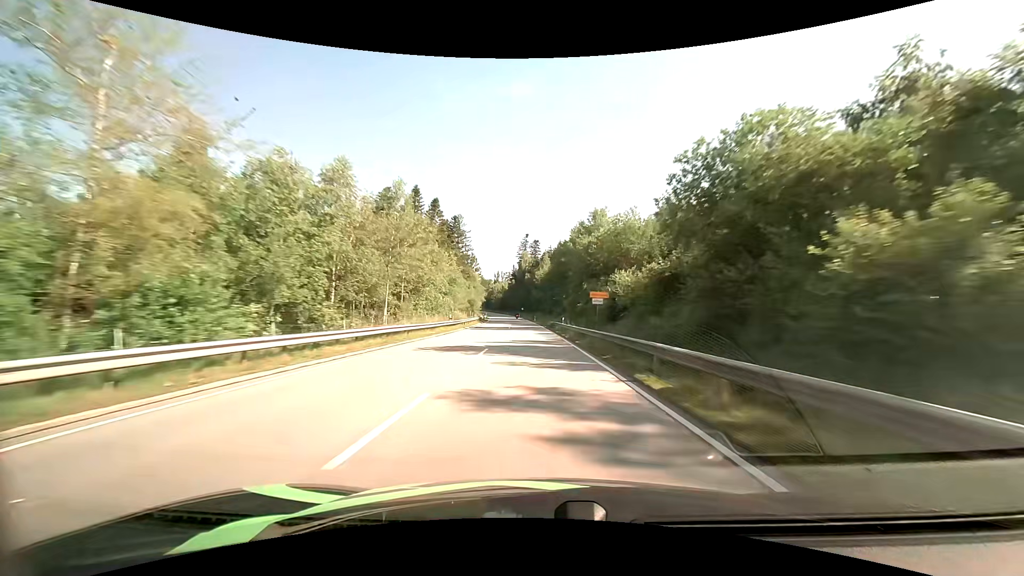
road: primary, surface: asphalt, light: Day
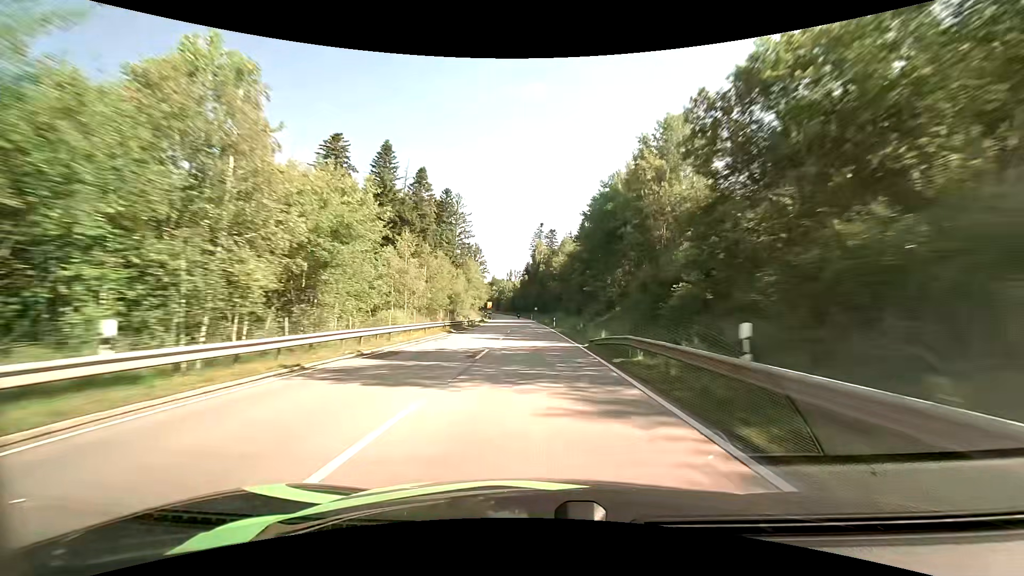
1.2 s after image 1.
(-0.6, +36.8) m; -2°
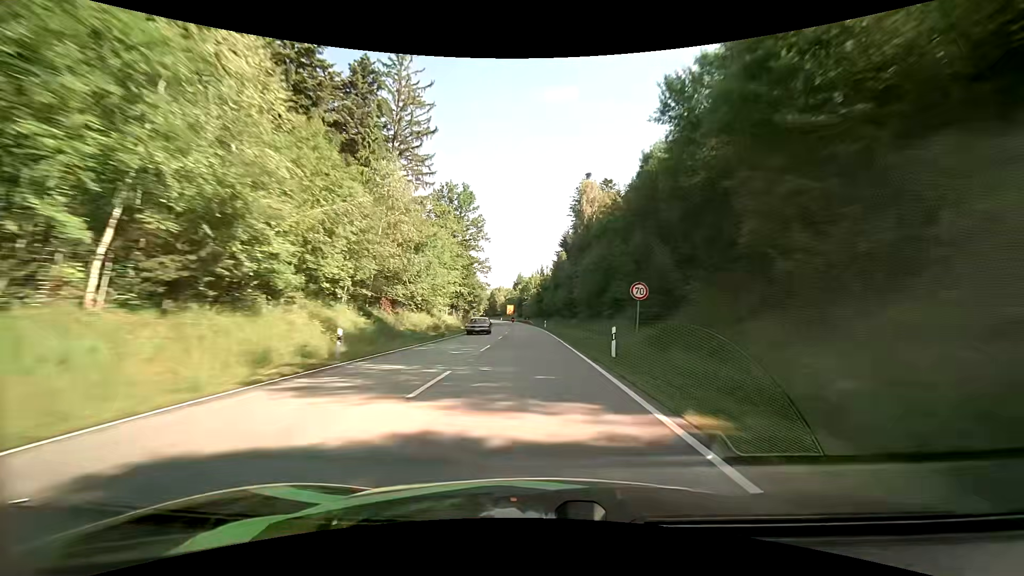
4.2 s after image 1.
(-2.9, +90.4) m; -4°
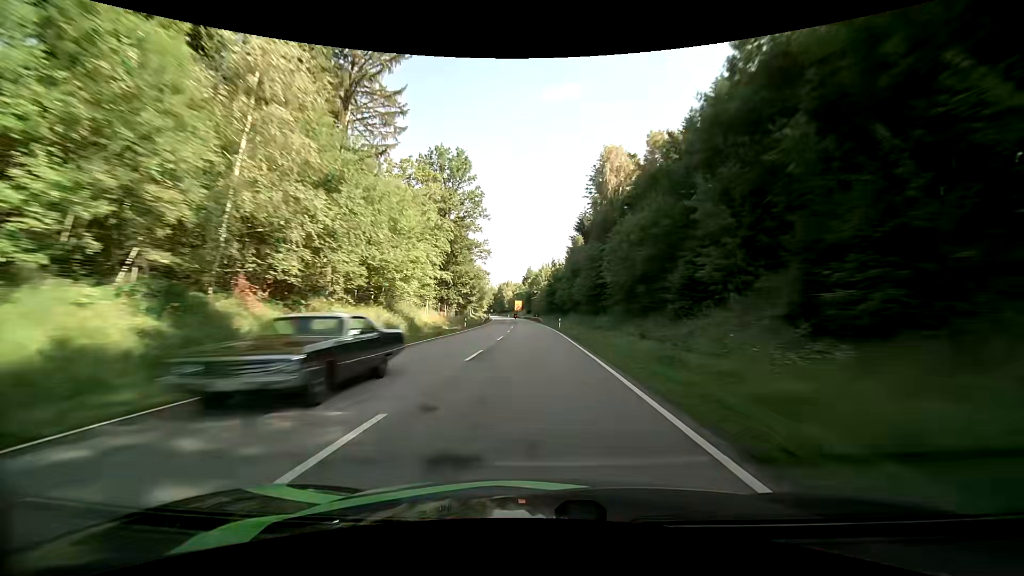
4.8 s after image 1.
(-0.2, +17.7) m; -1°
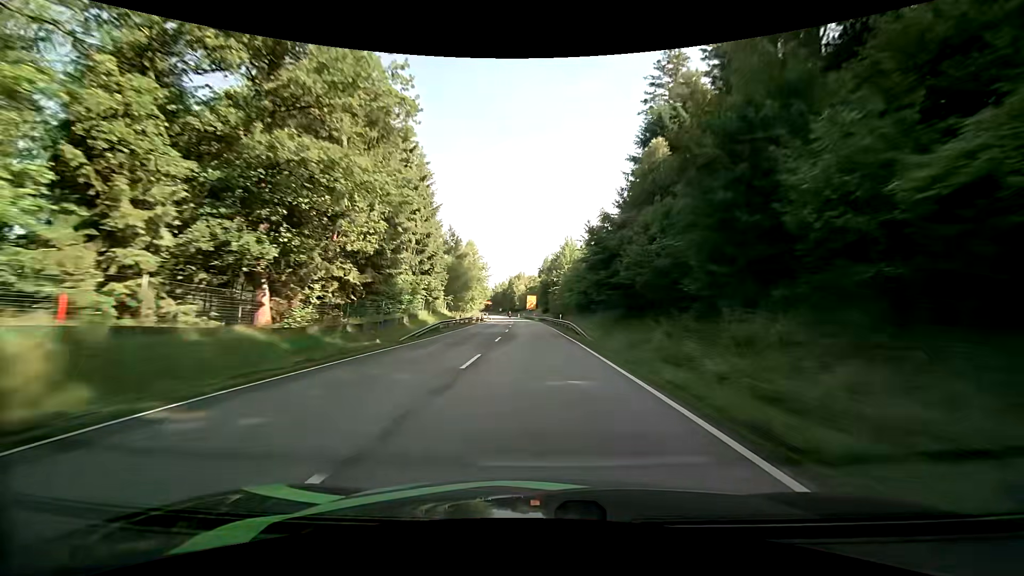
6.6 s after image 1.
(-0.8, +49.6) m; -2°
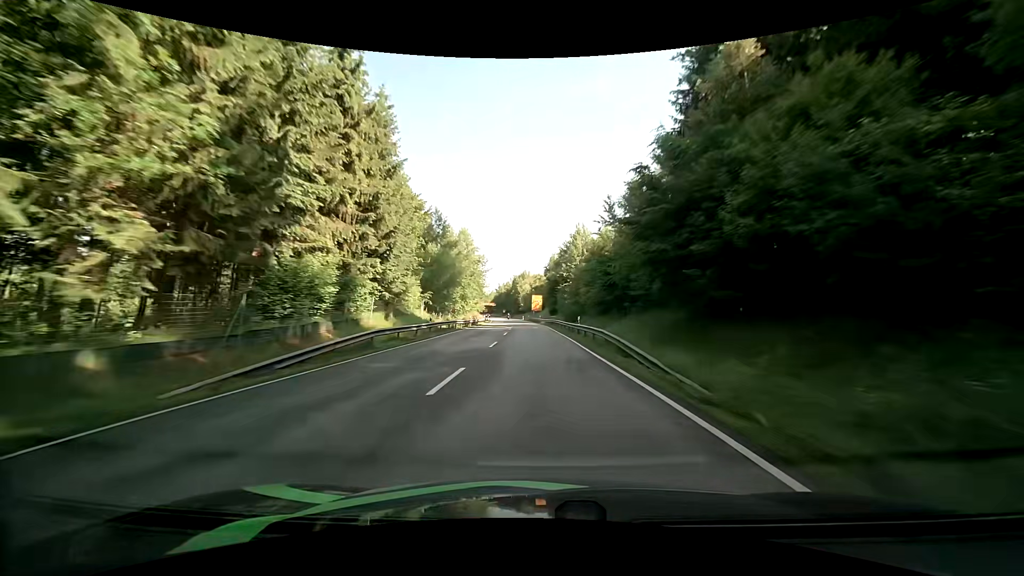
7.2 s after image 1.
(-0.1, +15.4) m; 0°
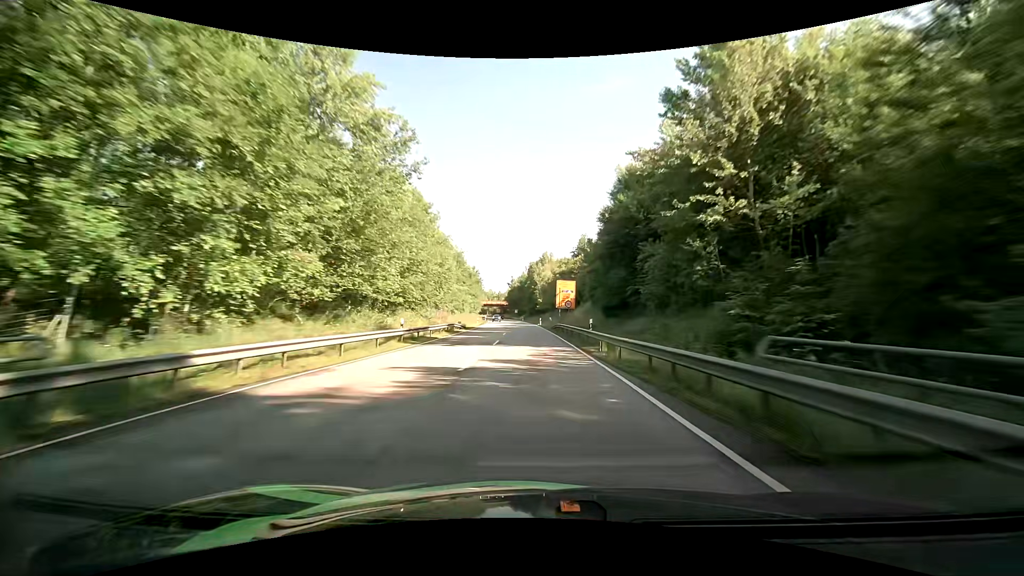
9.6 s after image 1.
(-1.5, +59.5) m; -2°
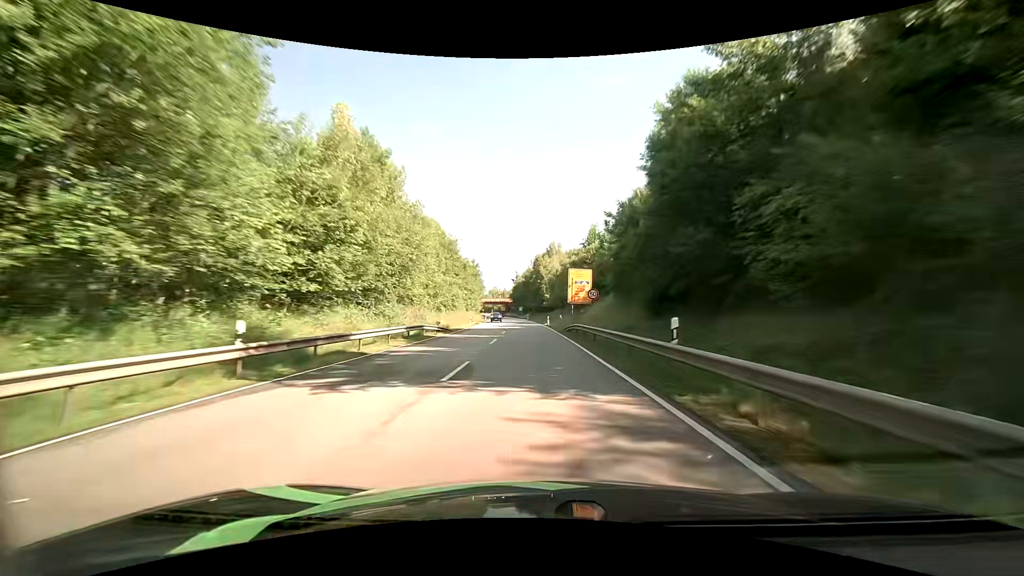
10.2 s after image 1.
(-0.2, +14.2) m; -1°
(0, +10) (0, +20) (0, +30) (-1, +40) (-1, +50) (-2, +60) (-2, +70) (-3, +80) (-4, +90) (-5, +100) m
